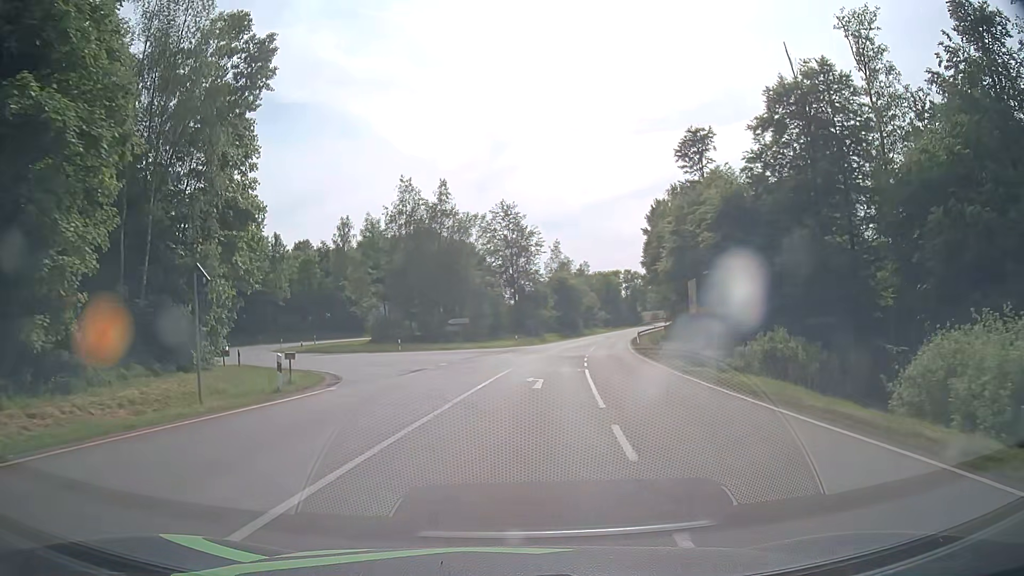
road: secondary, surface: asphalt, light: Day
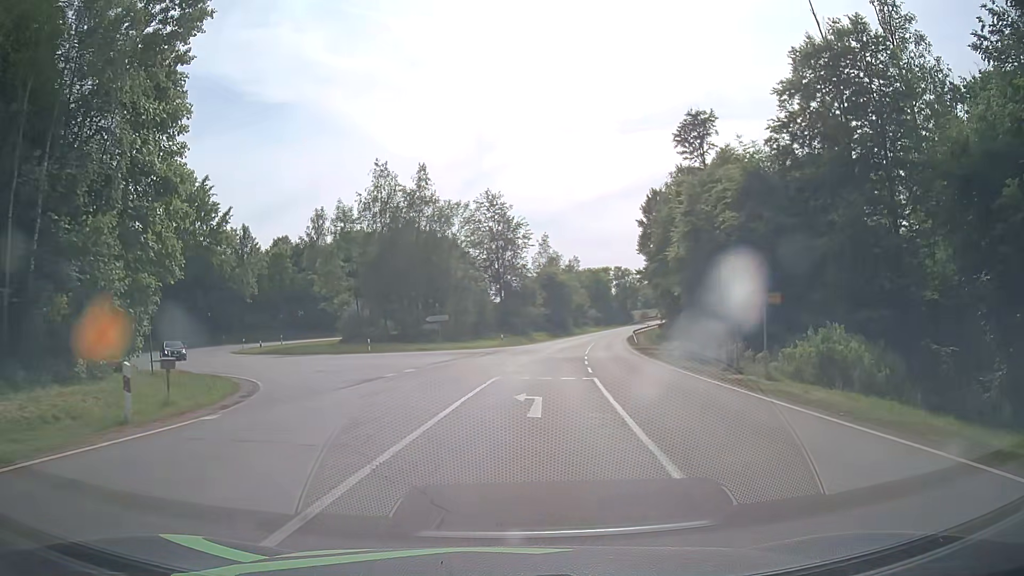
(+0.1, +6.9) m; +1°
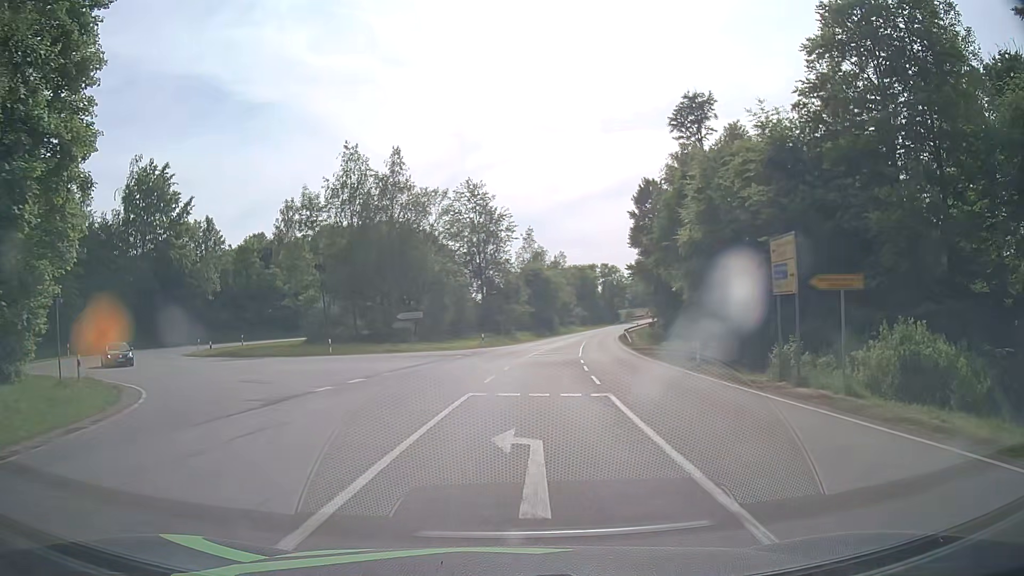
(+0.1, +6.3) m; +2°
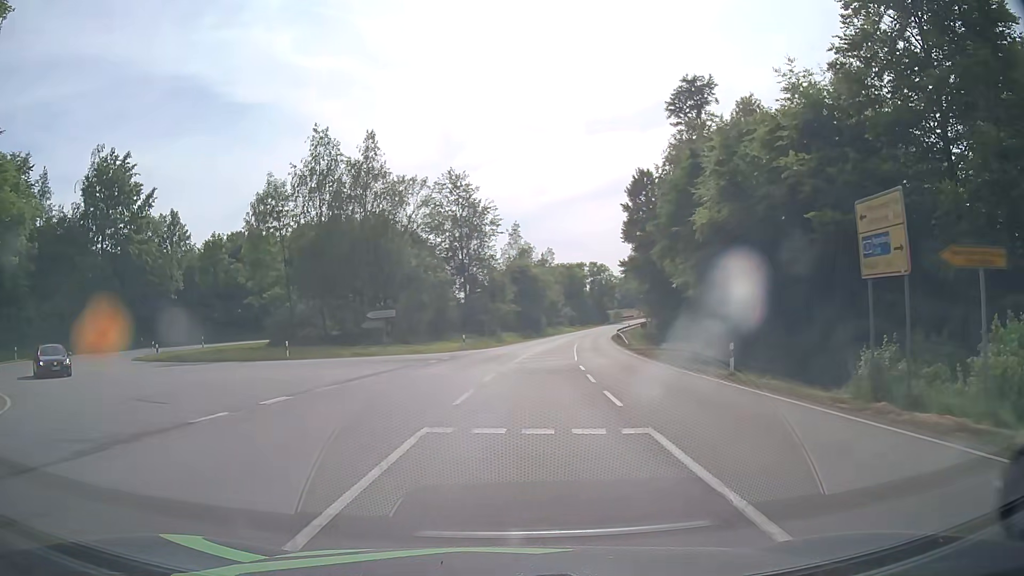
(+0.1, +5.7) m; +2°
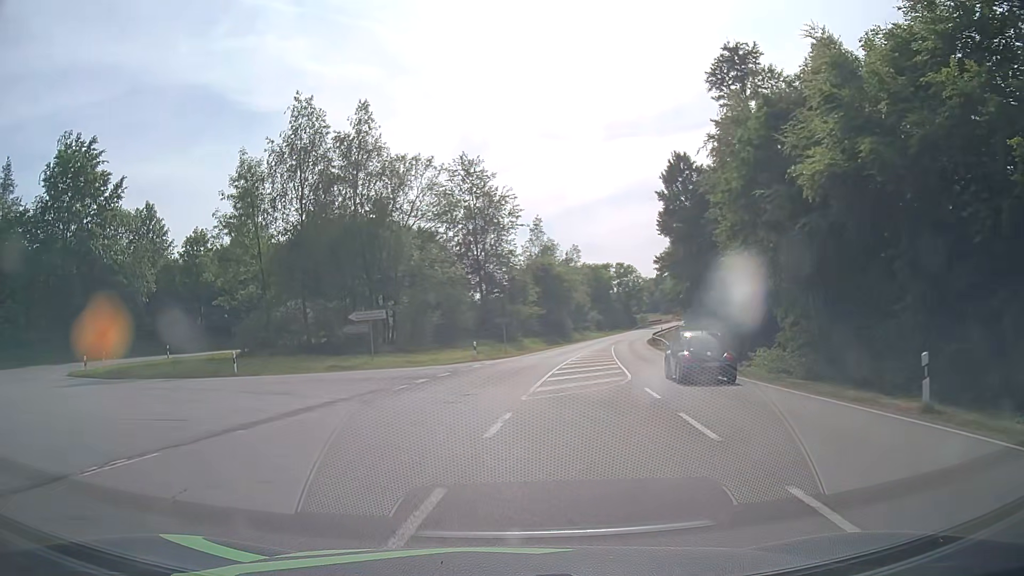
(0.0, +9.8) m; -2°
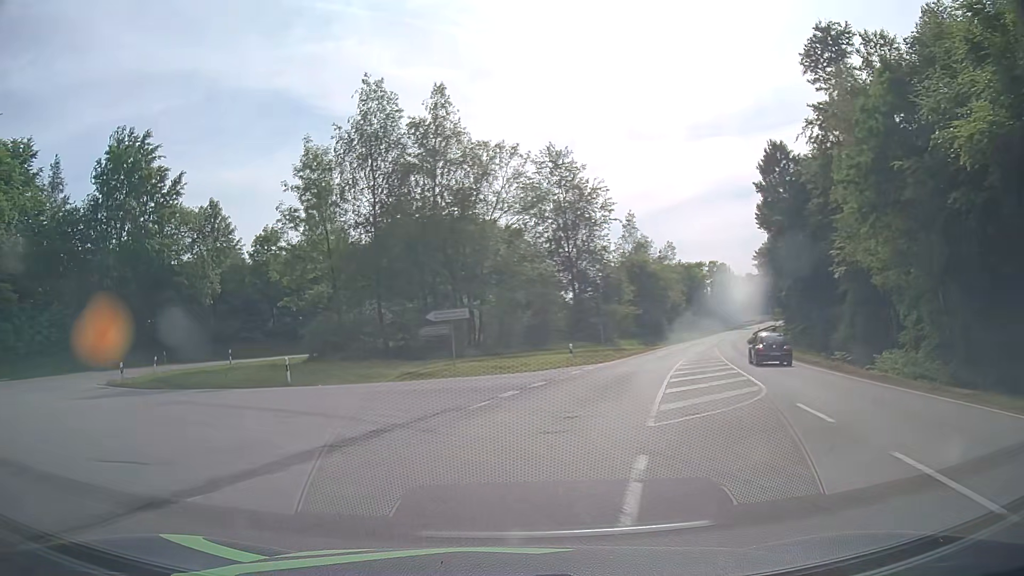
(-0.2, +4.3) m; -7°
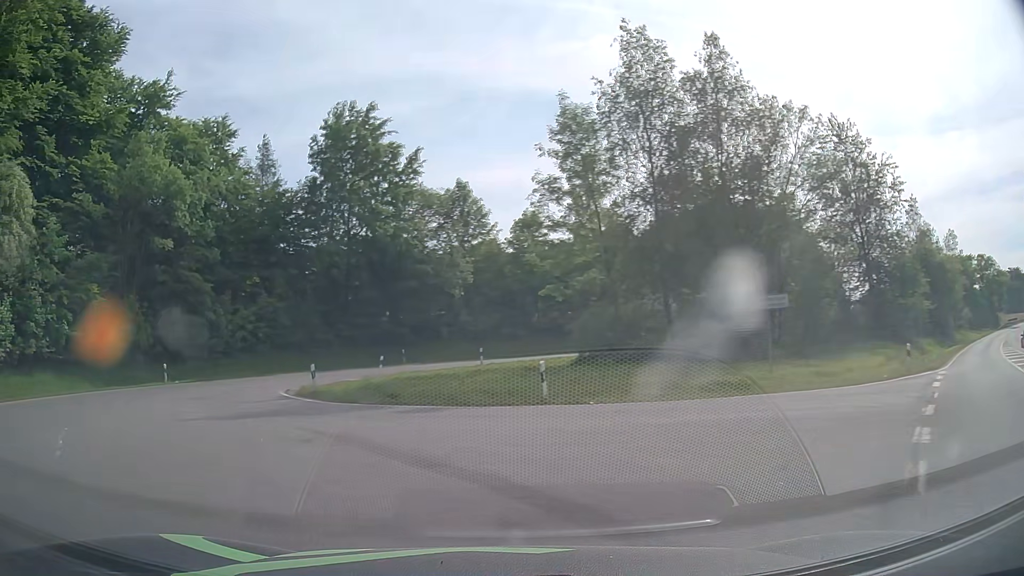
(-1.4, +7.7) m; -24°
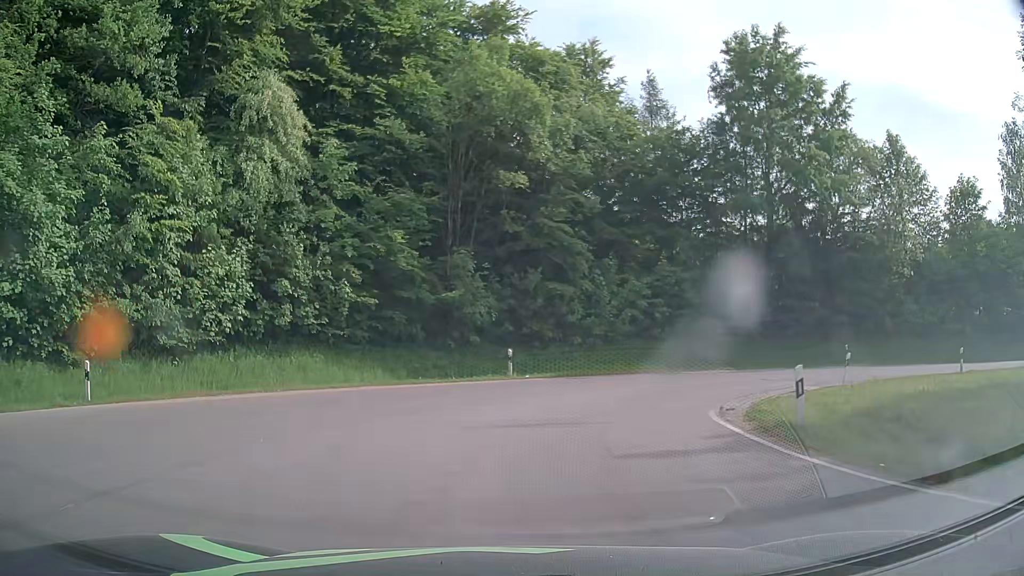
(-3.9, +12.0) m; -31°
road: tertiary
(0, +10) (+4, +19) (+12, +25) (+22, +27) (+32, +26) (+42, +25) (+52, +25) (+62, +25) (+72, +26) (+81, +28) m
